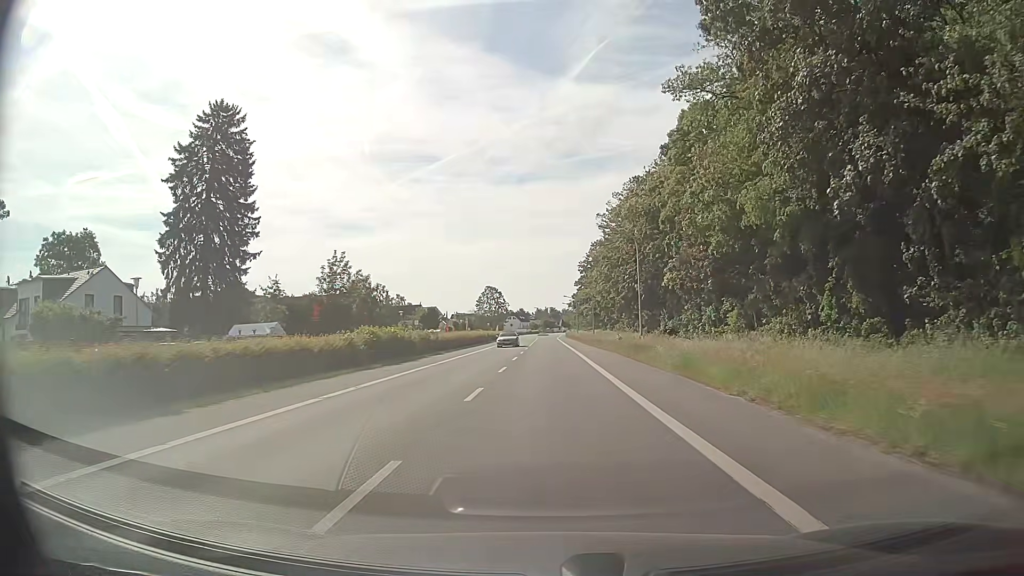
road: primary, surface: asphalt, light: Day
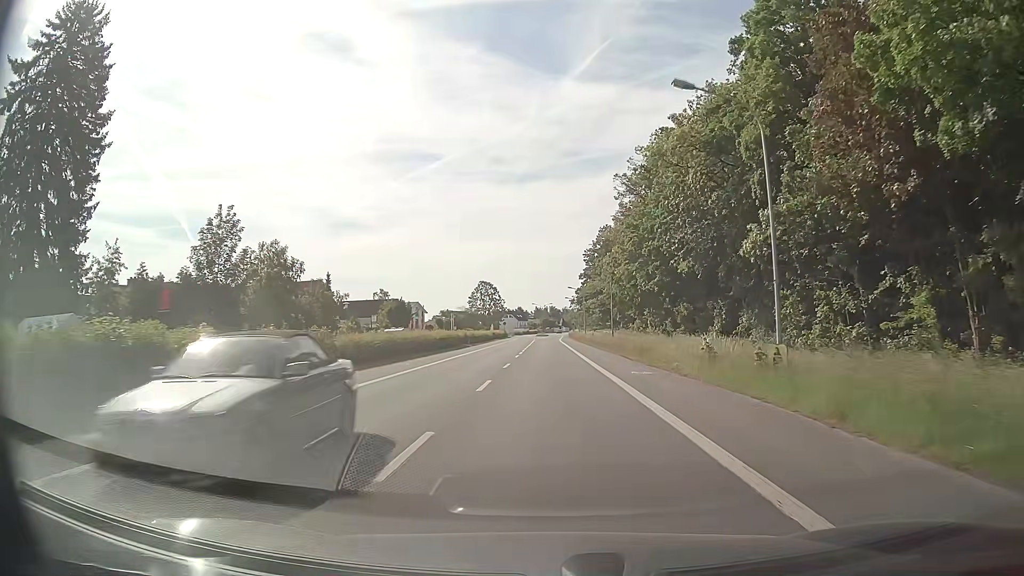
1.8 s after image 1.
(-0.1, +25.0) m; 0°
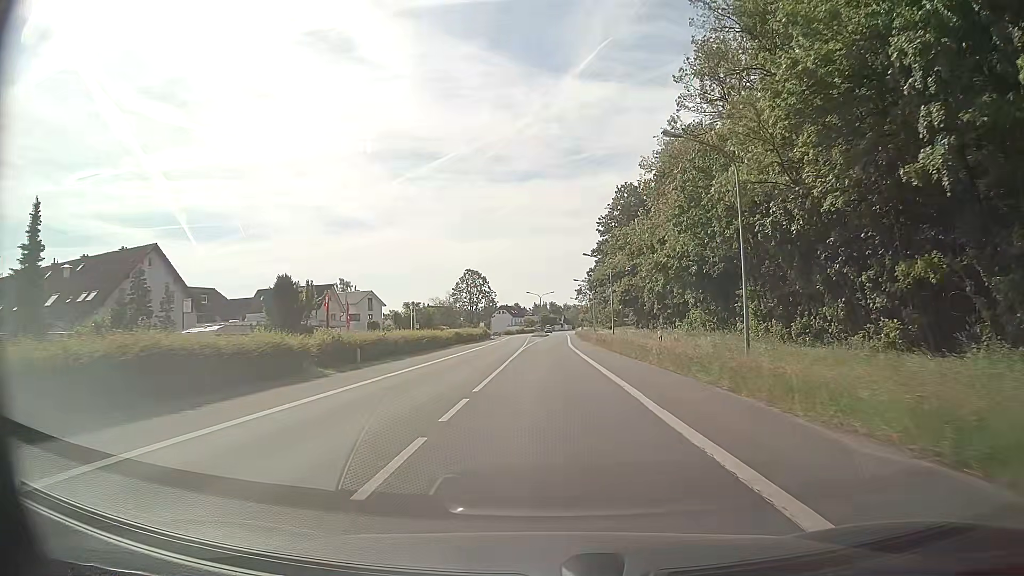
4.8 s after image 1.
(0.0, +41.8) m; 0°
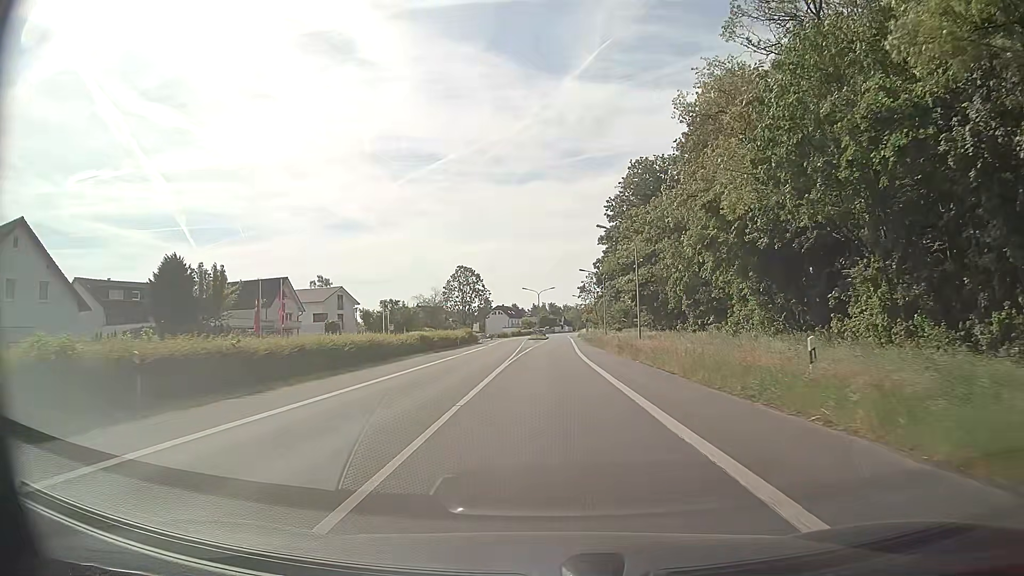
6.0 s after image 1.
(0.0, +16.8) m; 0°
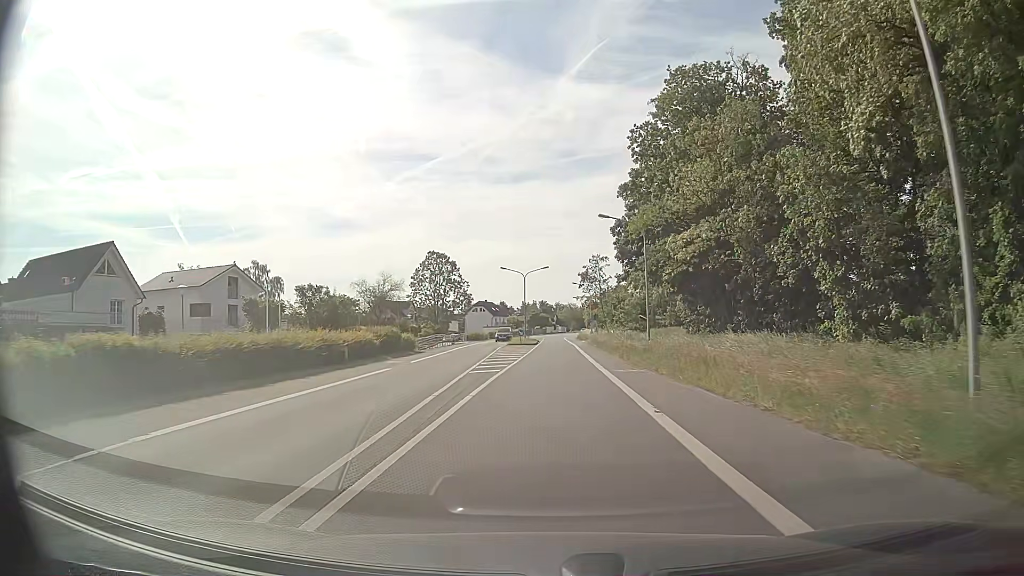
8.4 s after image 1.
(+0.2, +33.5) m; +1°
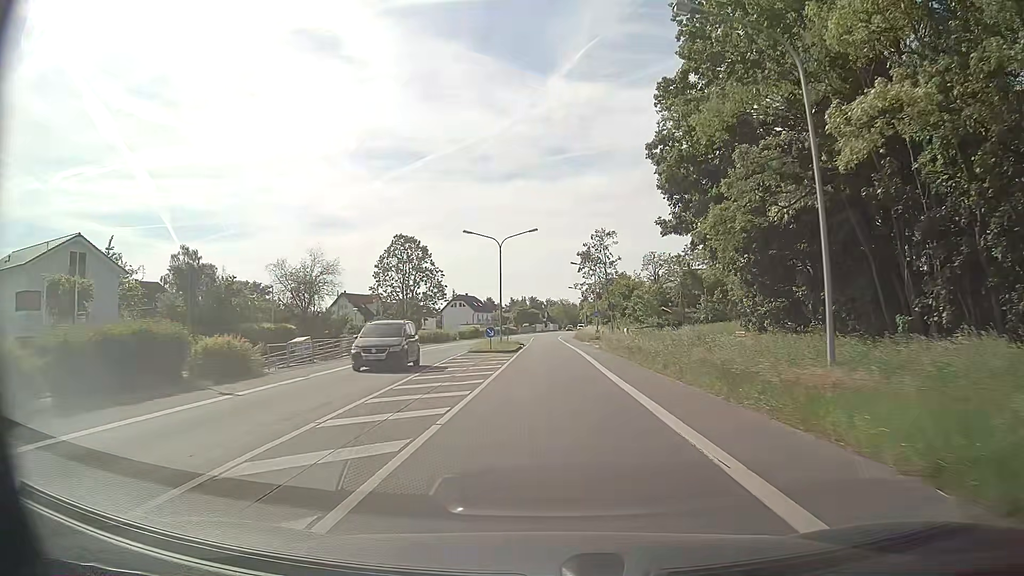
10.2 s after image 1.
(+0.2, +24.5) m; +1°
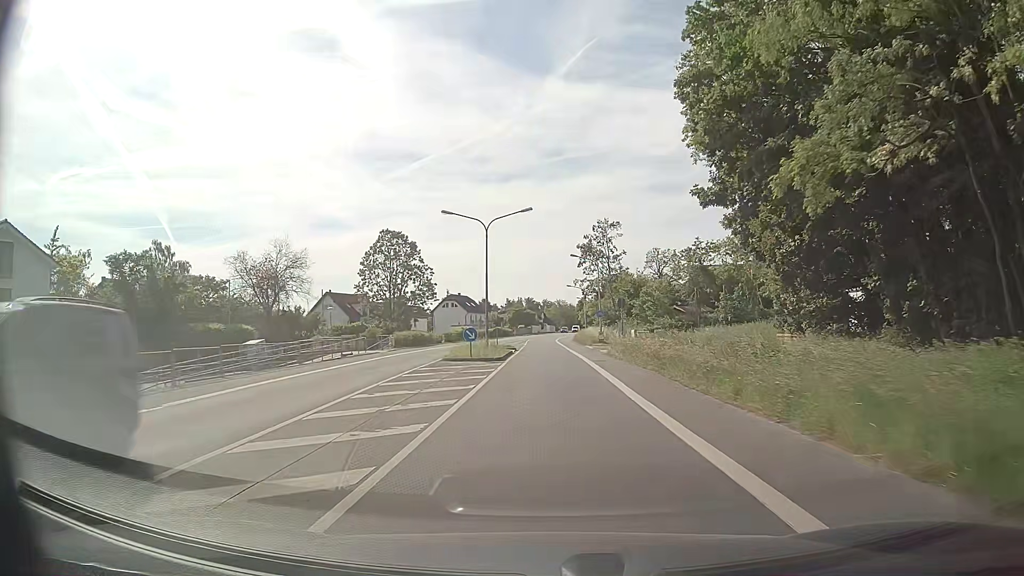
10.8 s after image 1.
(0.0, +8.0) m; 0°
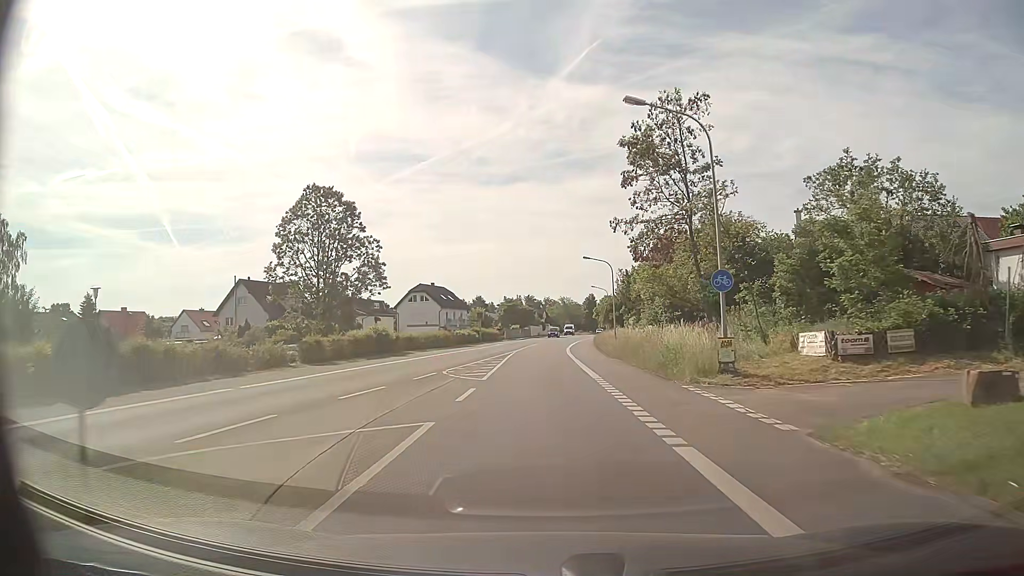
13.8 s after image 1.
(0.0, +39.7) m; 0°
(0, +10) (0, +20) (0, +30) (0, +40) (0, +50) (+1, +60) (+1, +70) (+2, +80) (+3, +90) (+4, +100) m
